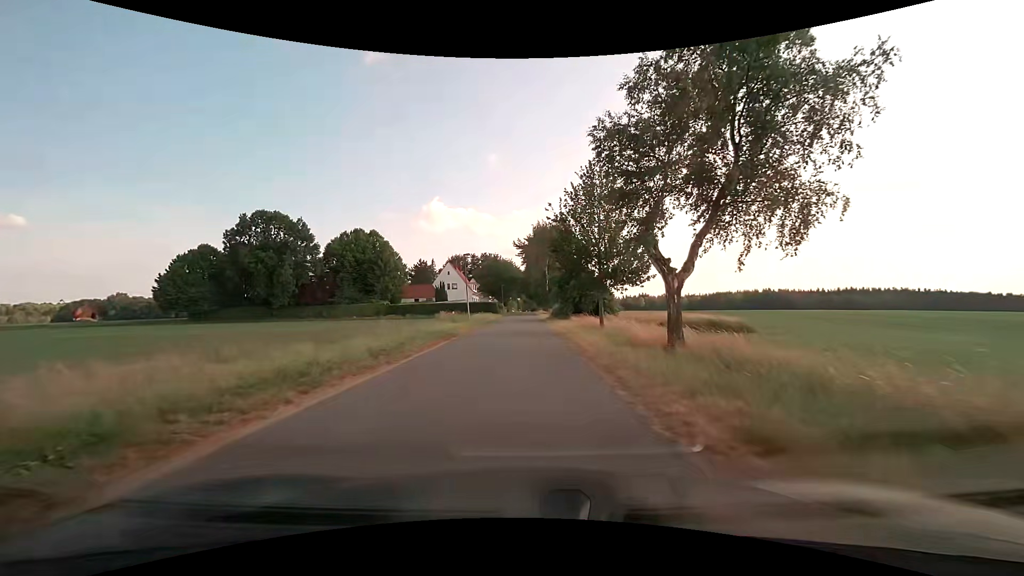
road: unclassified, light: Day
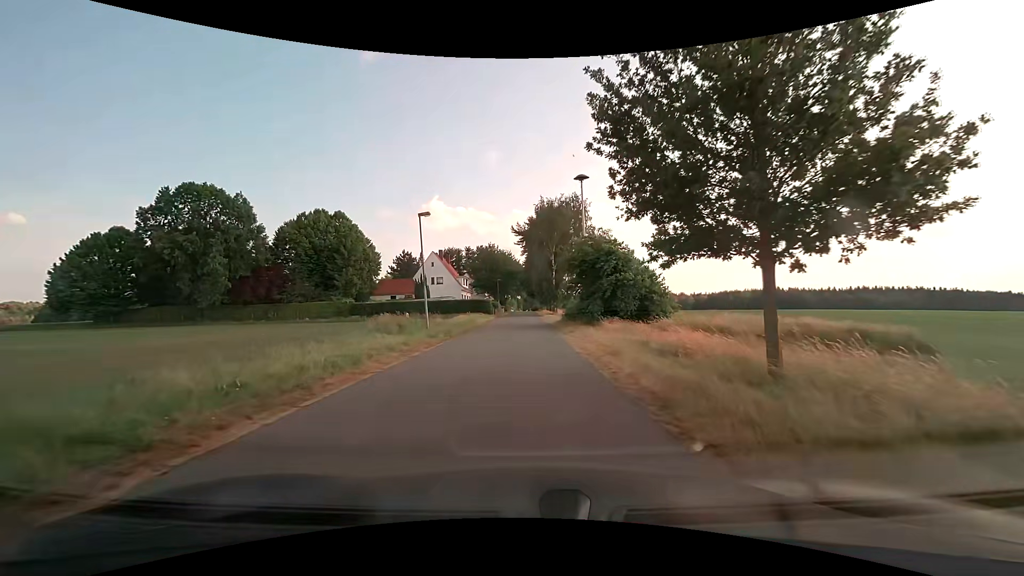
(0.0, +18.1) m; 0°
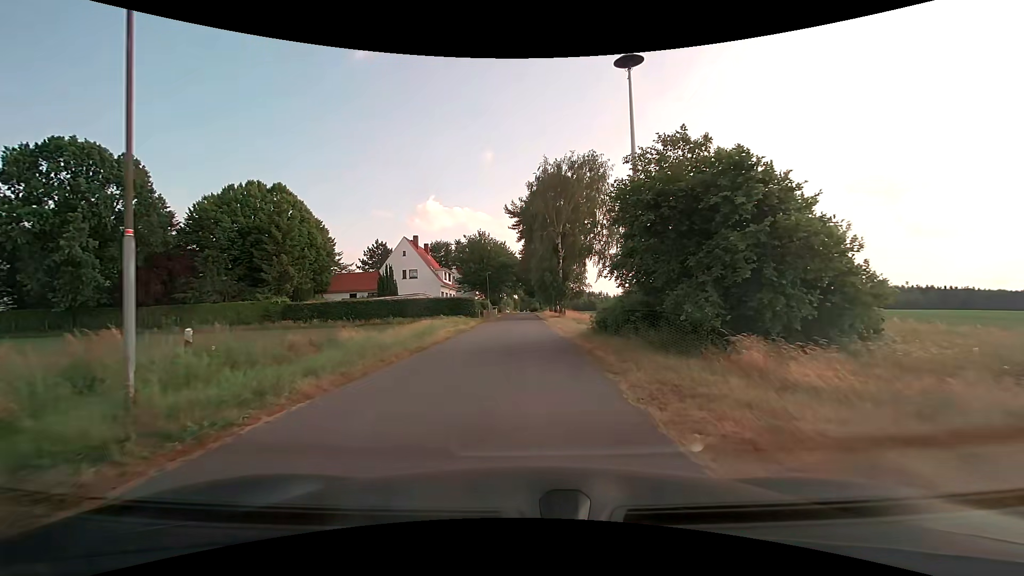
(+0.1, +18.0) m; +1°
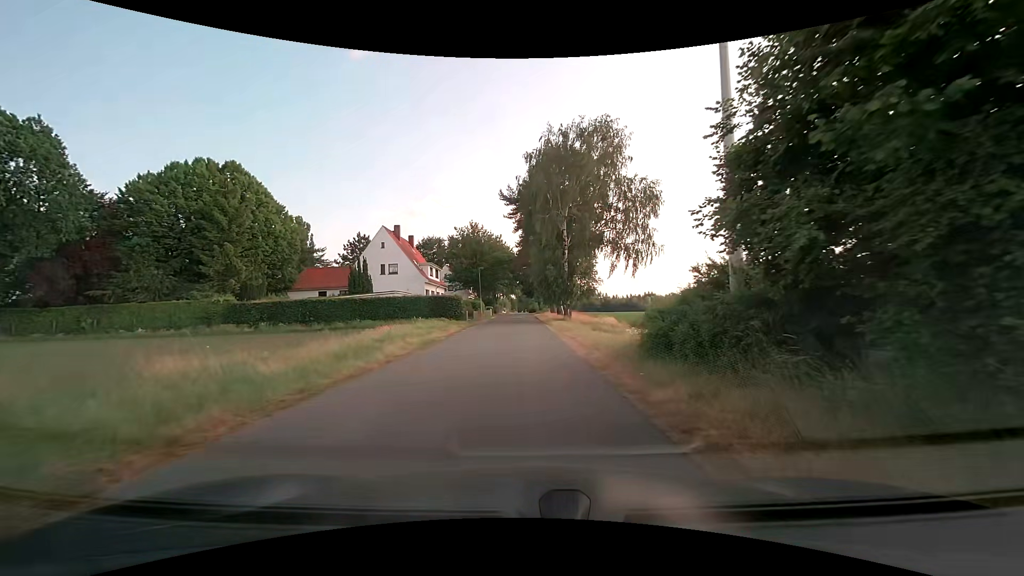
(0.0, +9.0) m; 0°
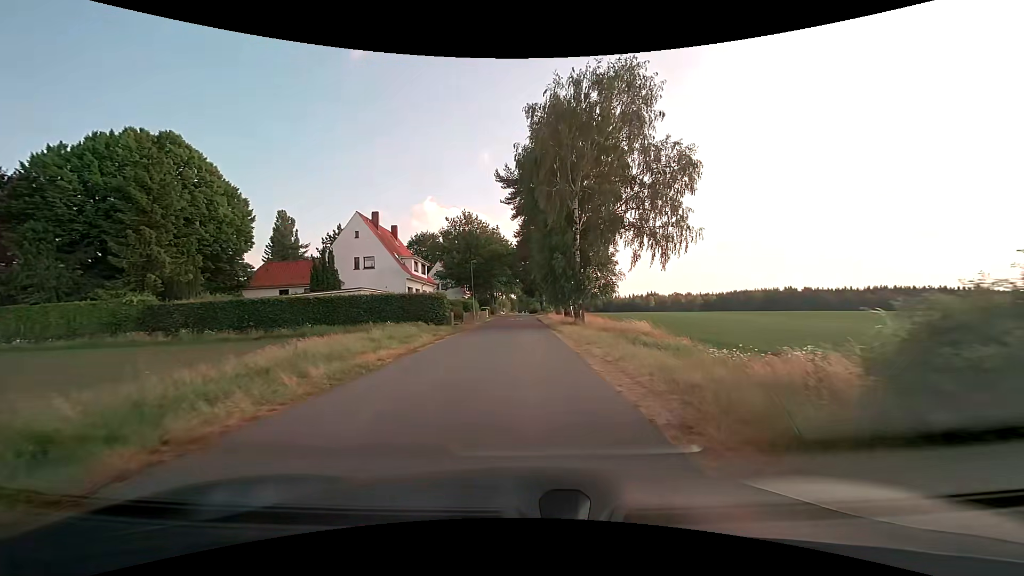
(0.0, +8.9) m; 0°
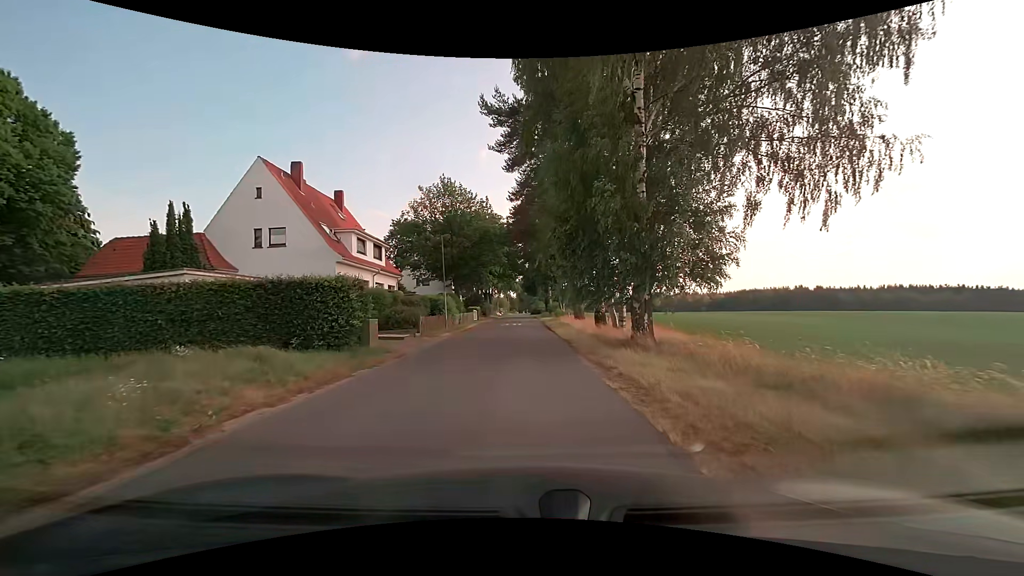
(0.0, +17.8) m; 0°
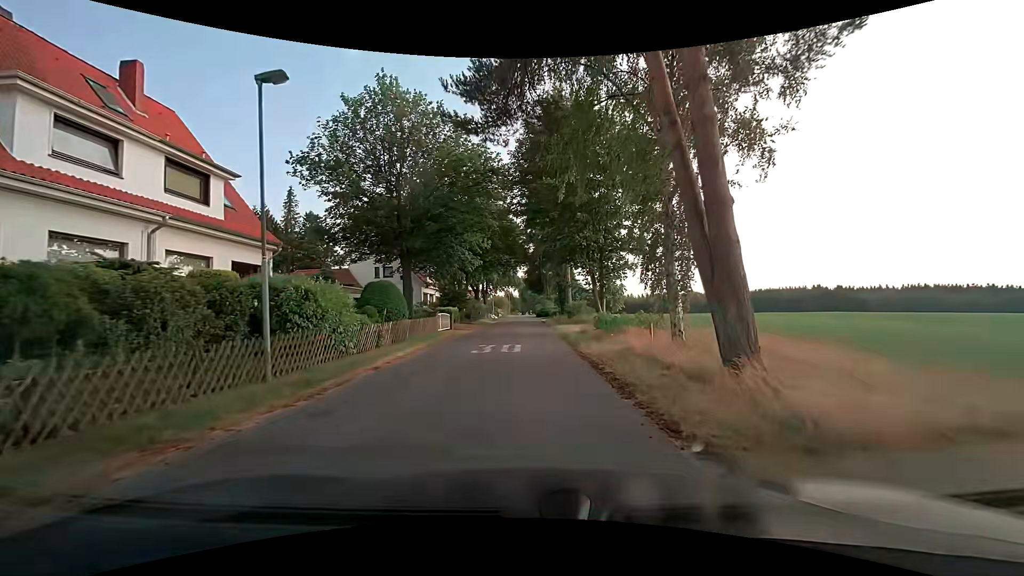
(-0.2, +22.4) m; -1°
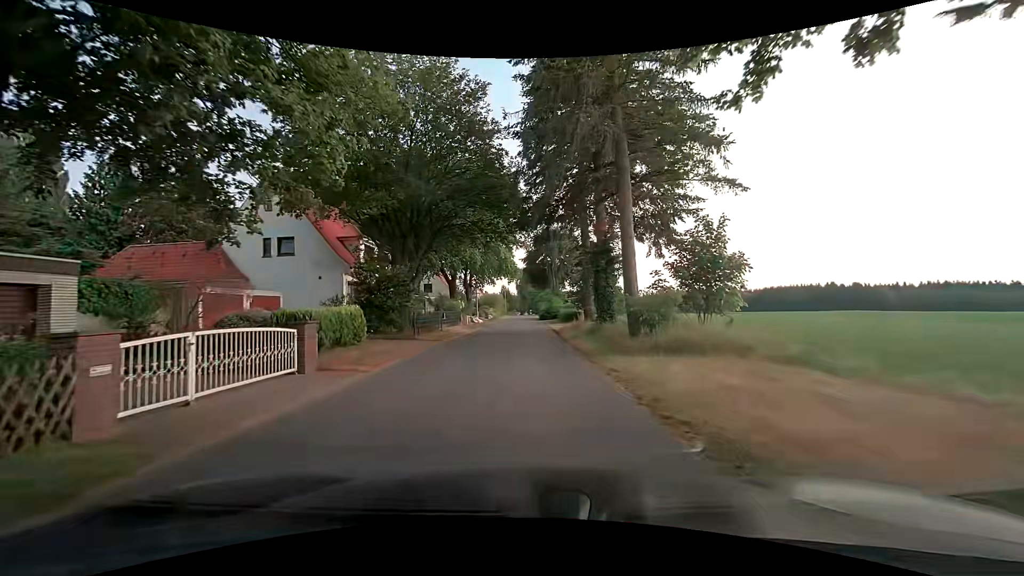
(+0.1, +22.5) m; +1°
(0, +10) (0, +20) (0, +30) (0, +40) (0, +50) (0, +60) (0, +70) (0, +80) (-1, +90) (-1, +100) m
